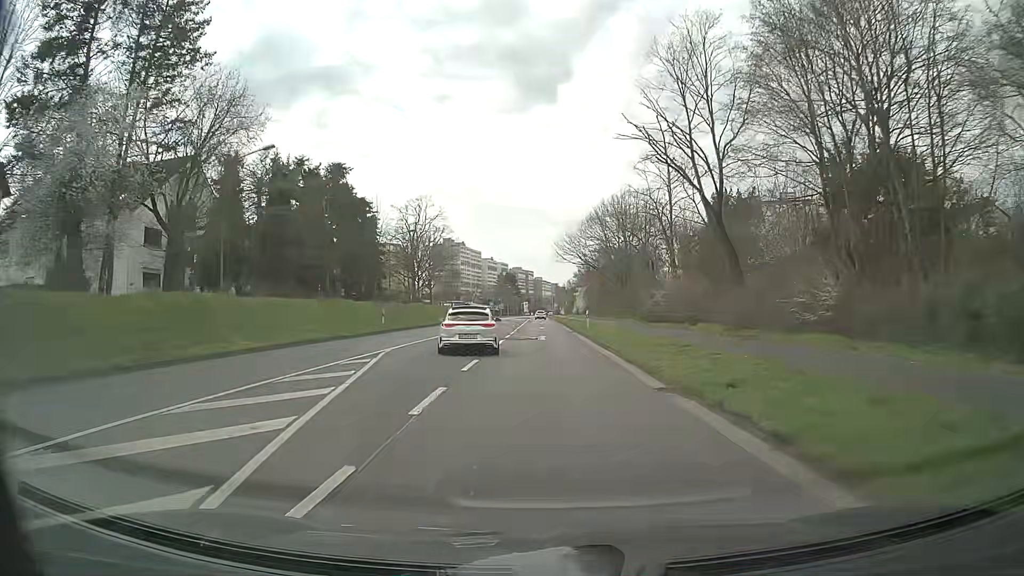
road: secondary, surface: asphalt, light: Day
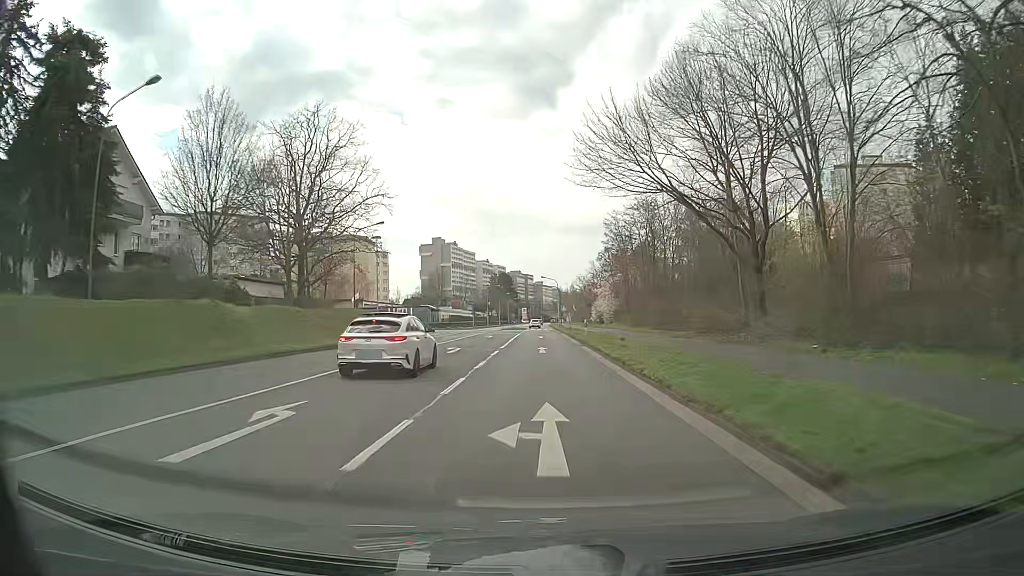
(0.0, +45.8) m; 0°
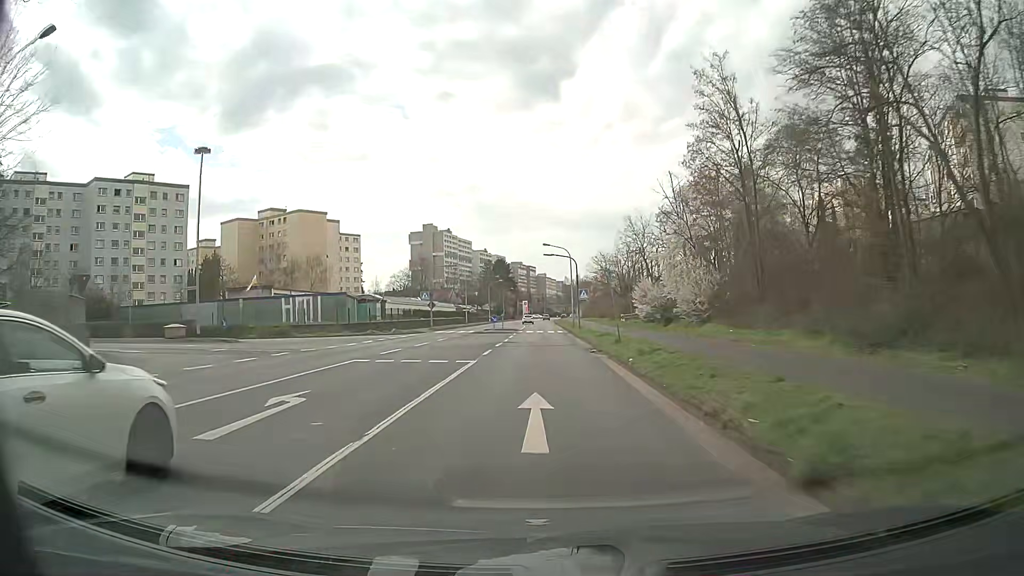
(0.0, +39.2) m; 0°
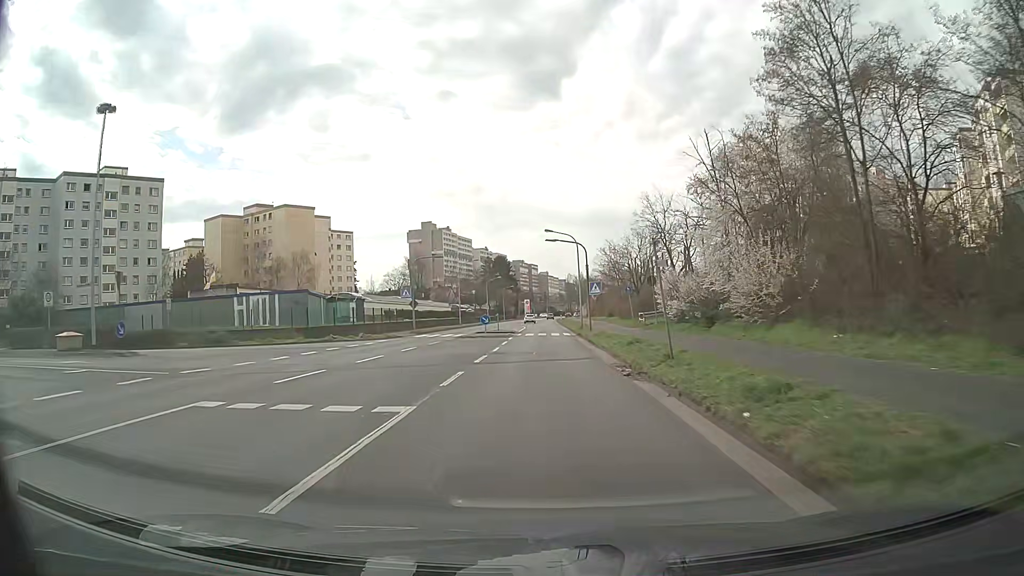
(0.0, +9.3) m; 0°
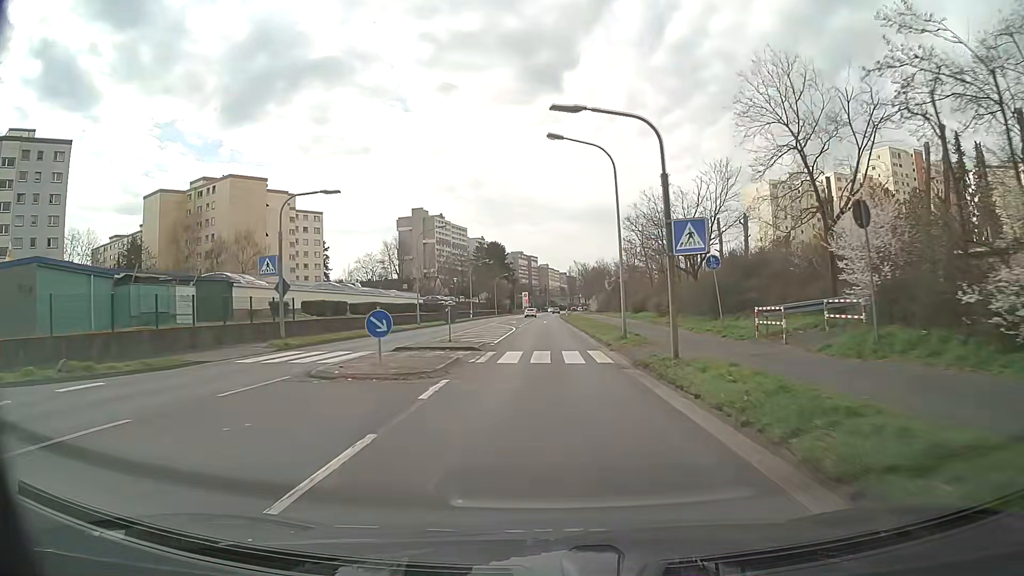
(-0.1, +26.2) m; 0°
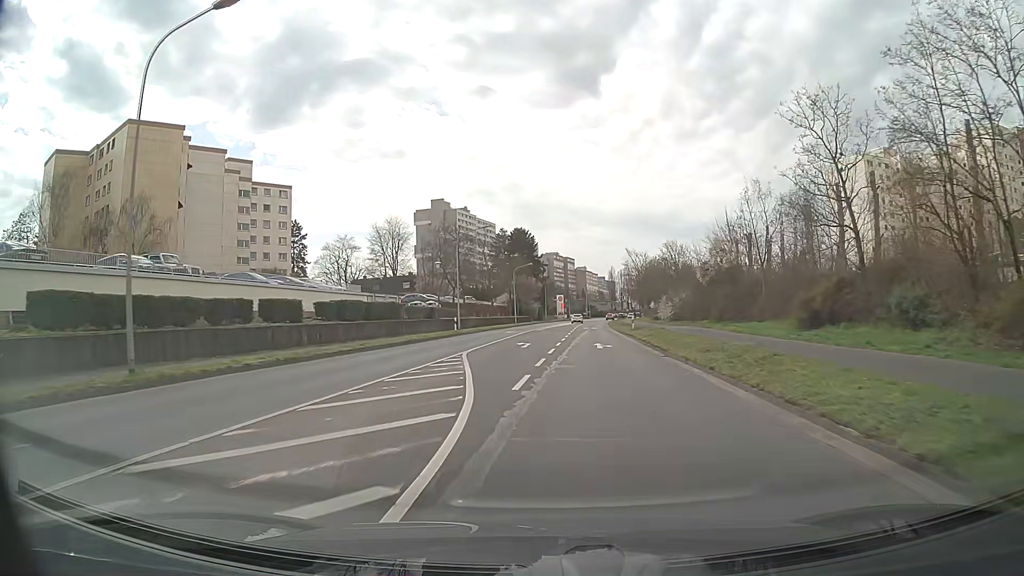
(-0.5, +40.2) m; -3°
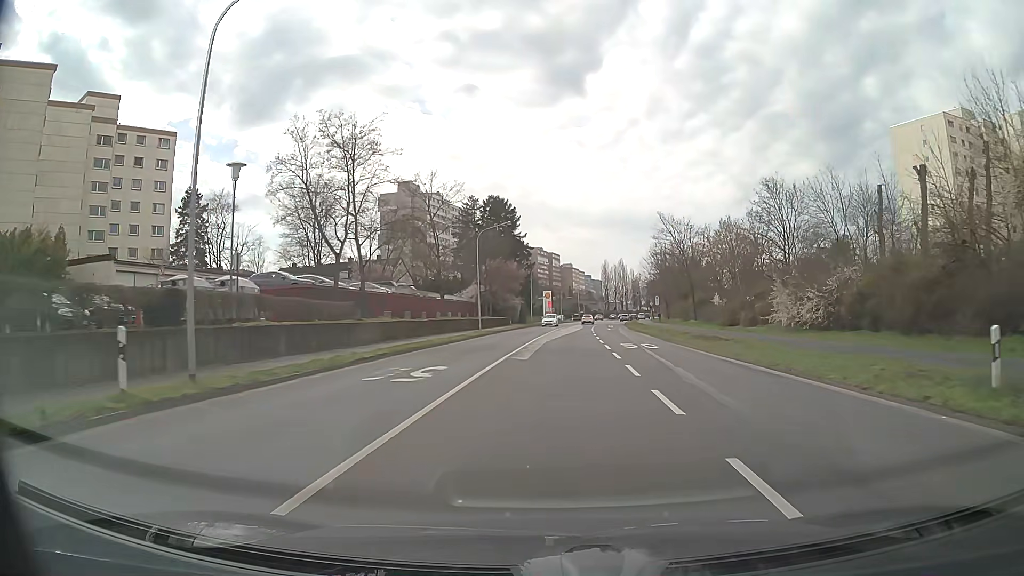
(-0.4, +38.6) m; +2°
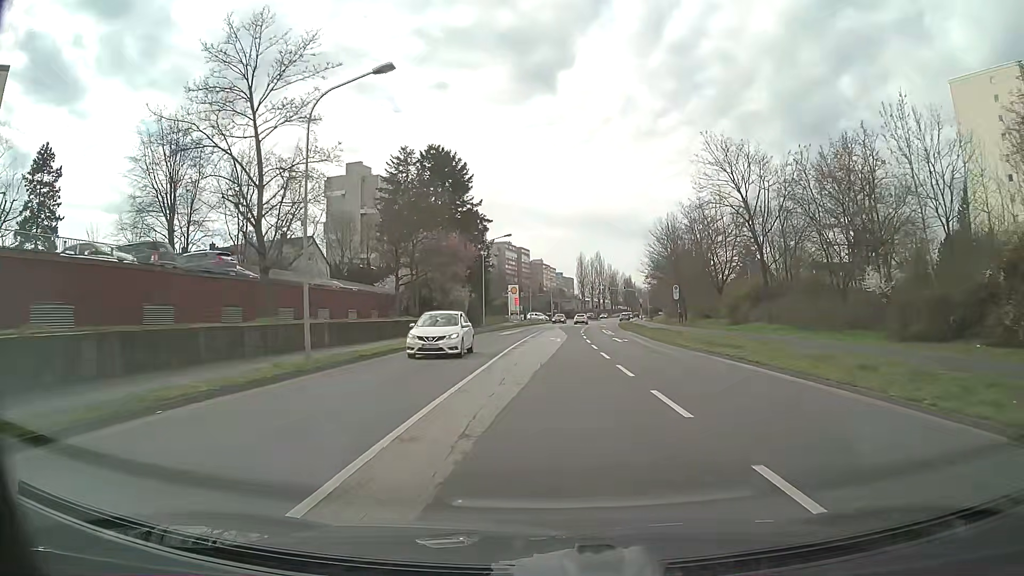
(+0.8, +30.6) m; +2°
(0, +10) (0, +20) (0, +30) (+1, +40) (+1, +50) (+2, +60) (+2, +70) (+3, +80) (+4, +90) (+6, +100) m
